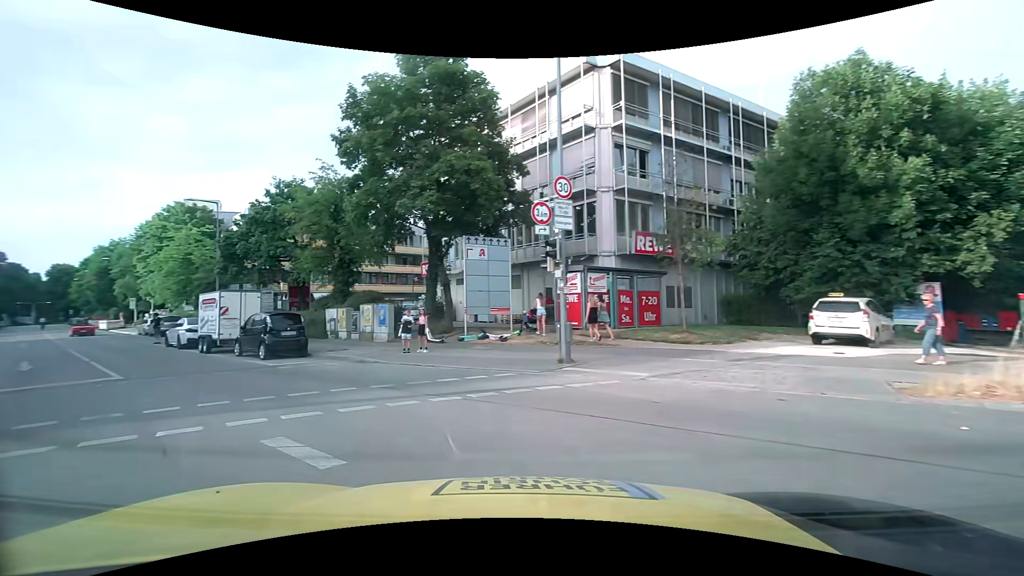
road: secondary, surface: asphalt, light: Day
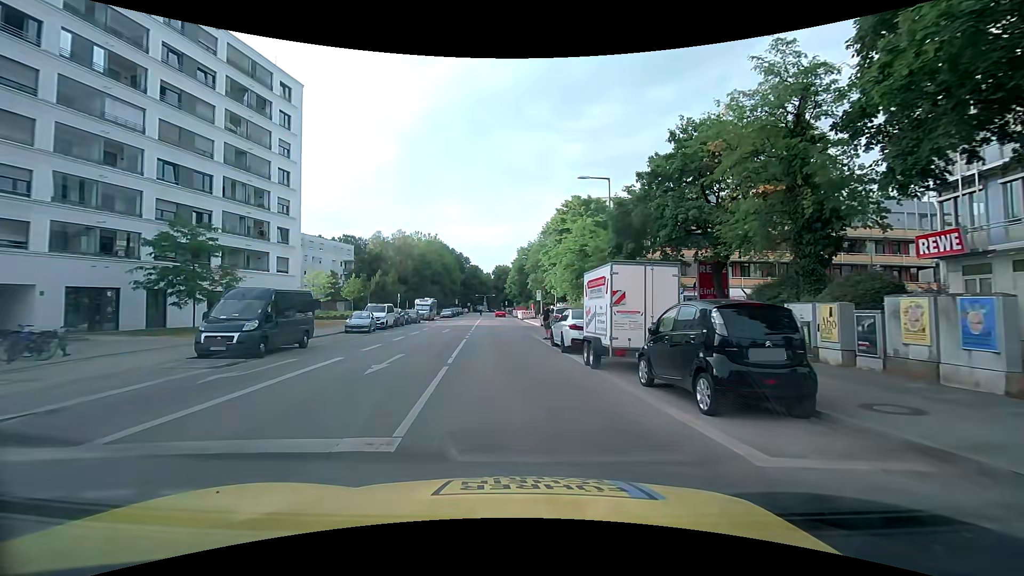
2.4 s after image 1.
(-4.7, +10.2) m; -43°
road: tertiary
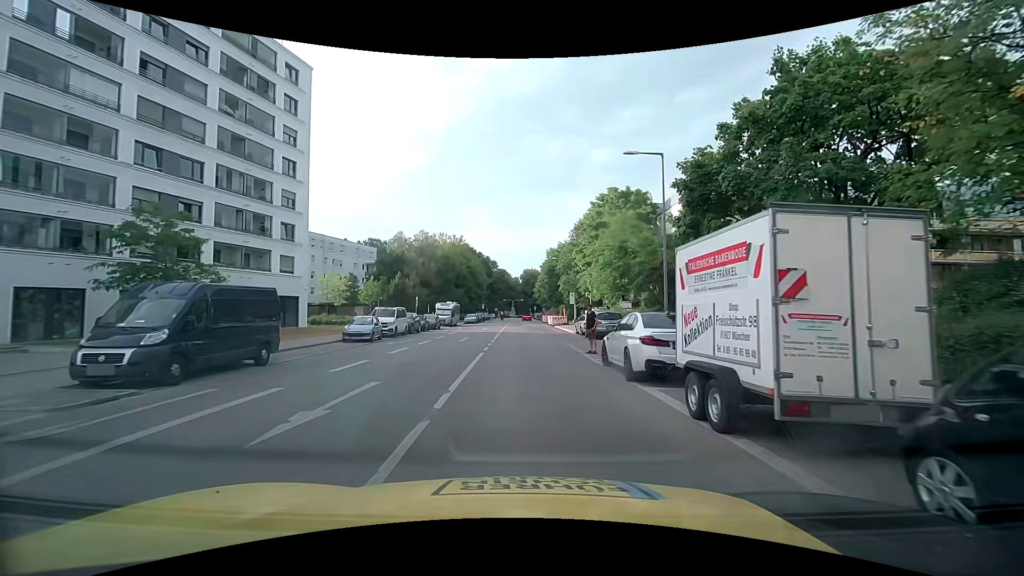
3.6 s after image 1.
(-0.1, +6.1) m; -2°
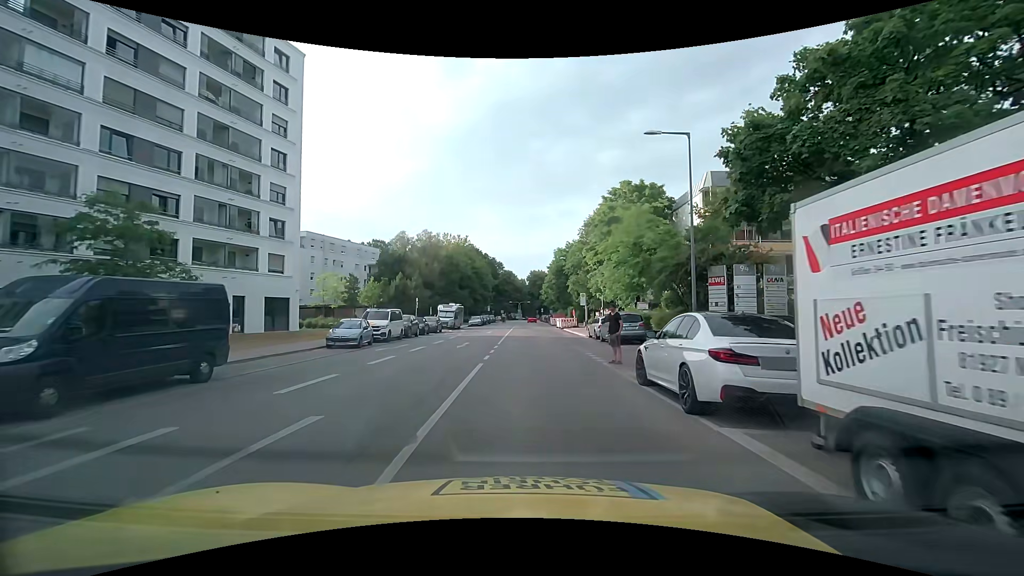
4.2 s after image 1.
(0.0, +3.4) m; 0°
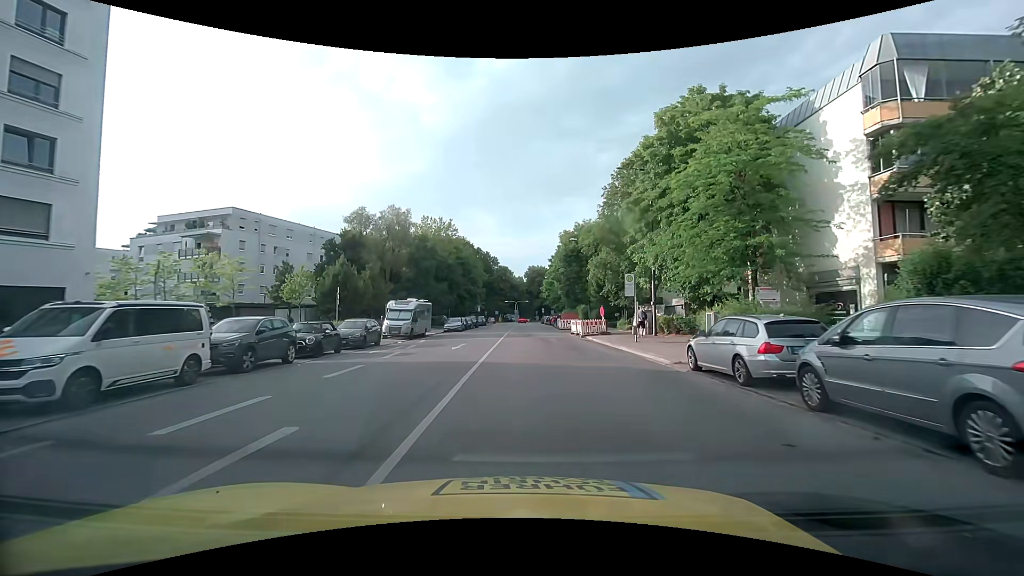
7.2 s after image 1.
(-0.5, +20.9) m; -1°
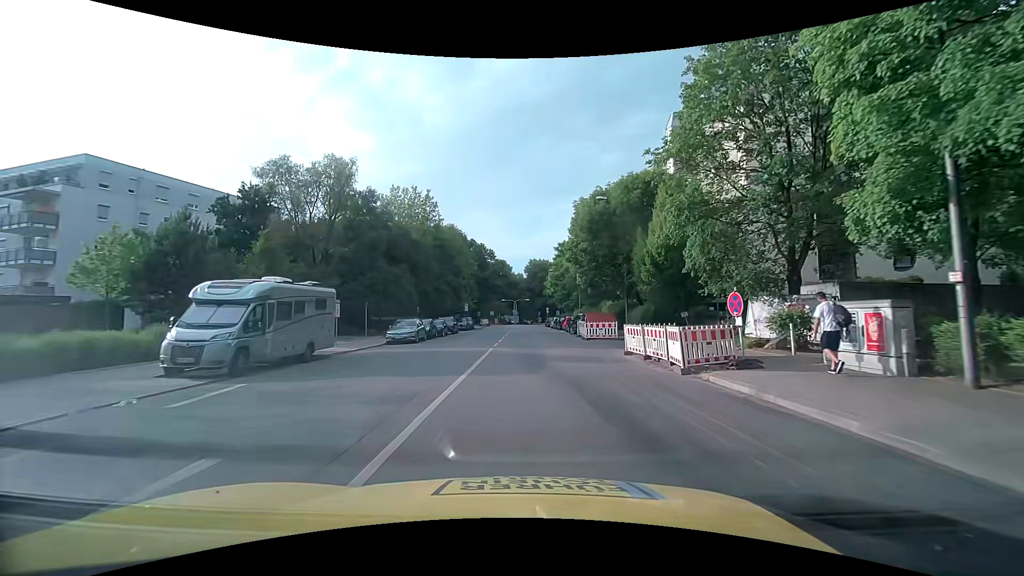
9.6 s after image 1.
(+0.1, +21.8) m; 0°
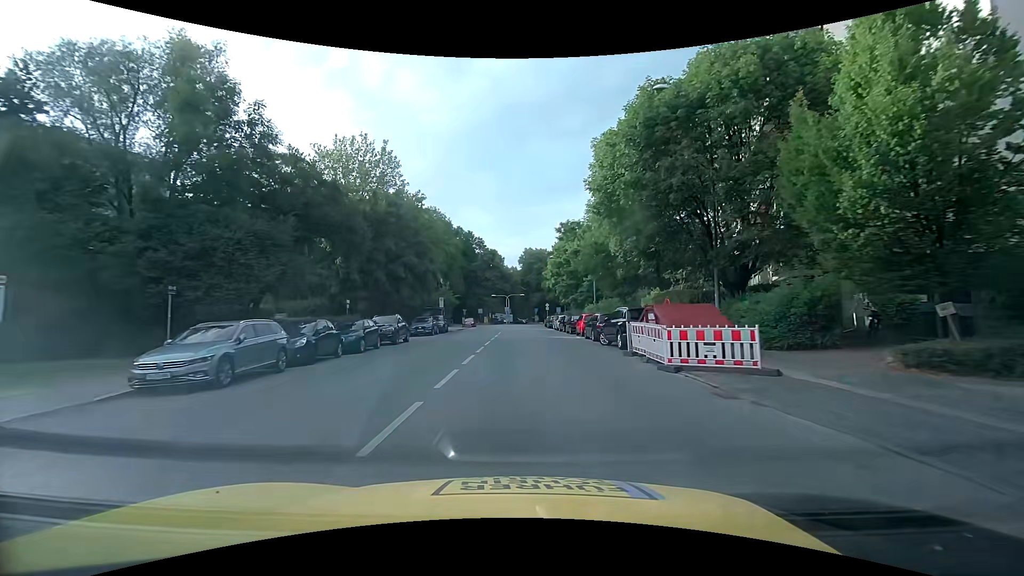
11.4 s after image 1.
(+0.1, +18.9) m; 0°
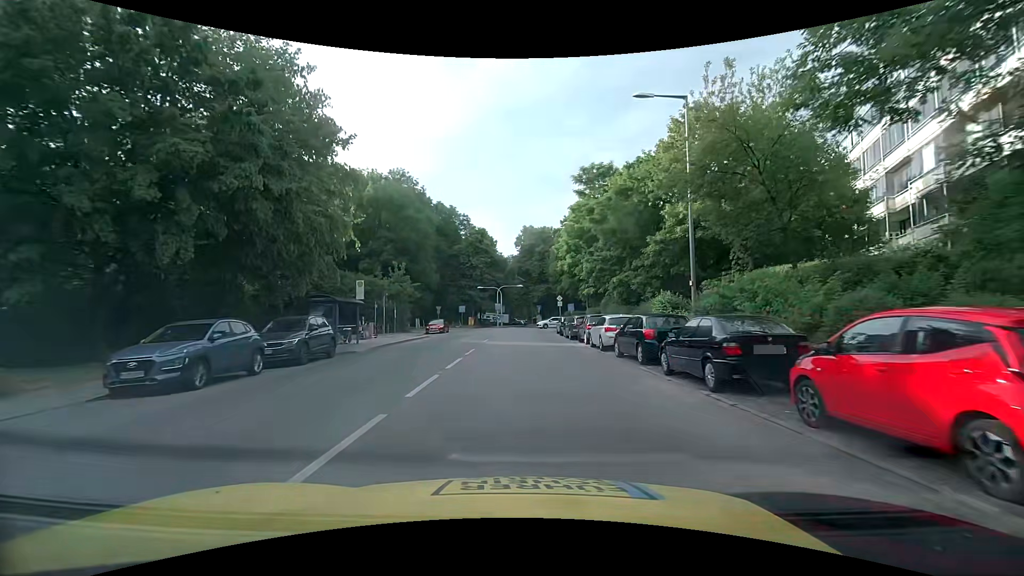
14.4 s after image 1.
(+0.4, +28.1) m; 0°
